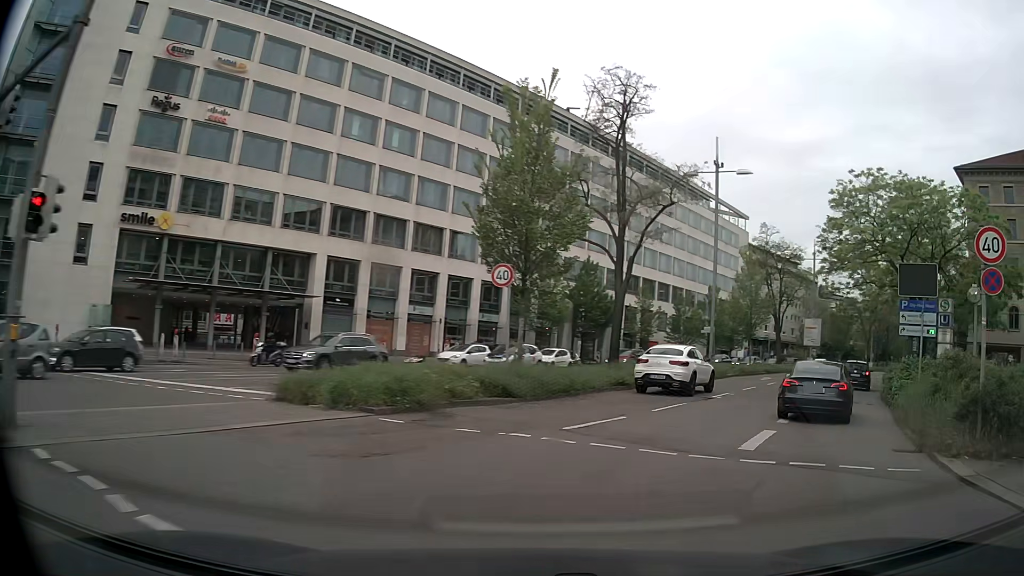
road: secondary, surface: asphalt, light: Day
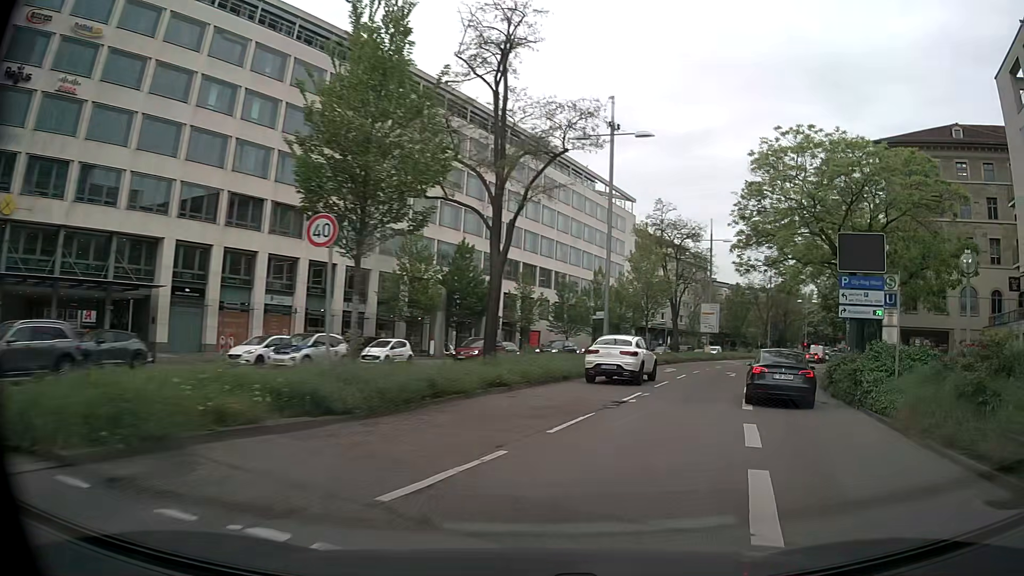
(+0.6, +5.8) m; +11°
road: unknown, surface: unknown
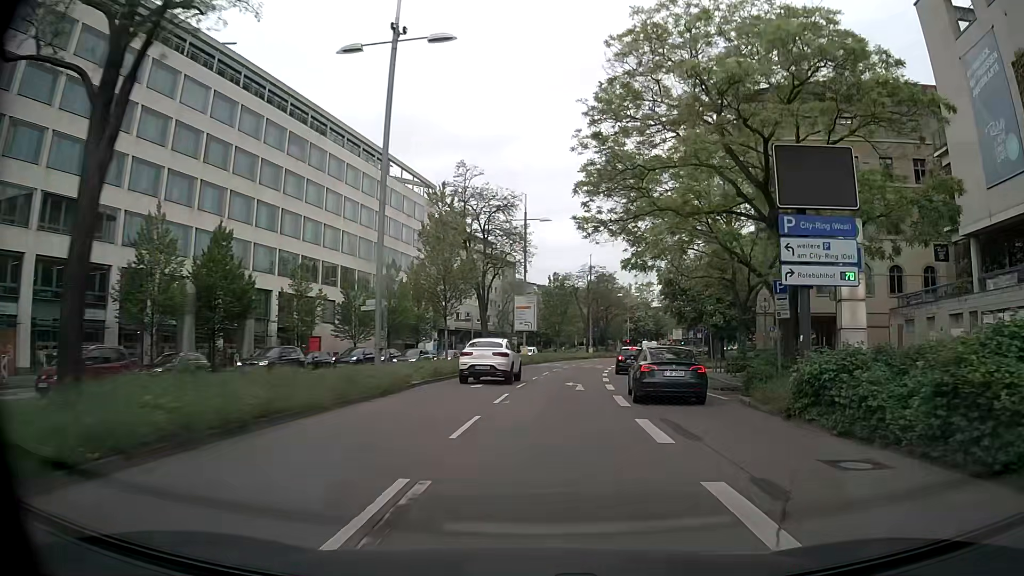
(+2.1, +12.4) m; +17°
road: primary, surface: asphalt
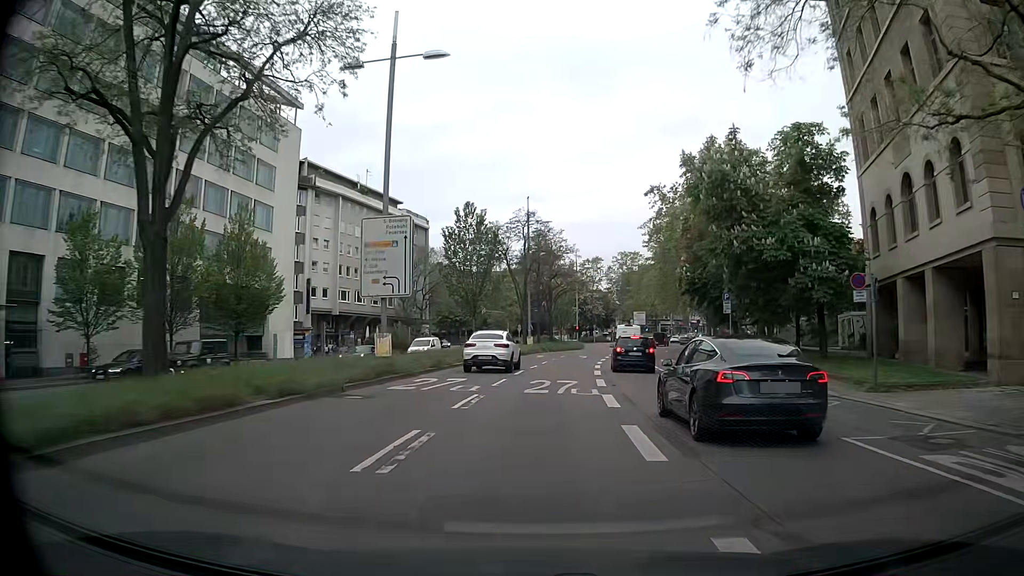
(+2.2, +33.5) m; +7°
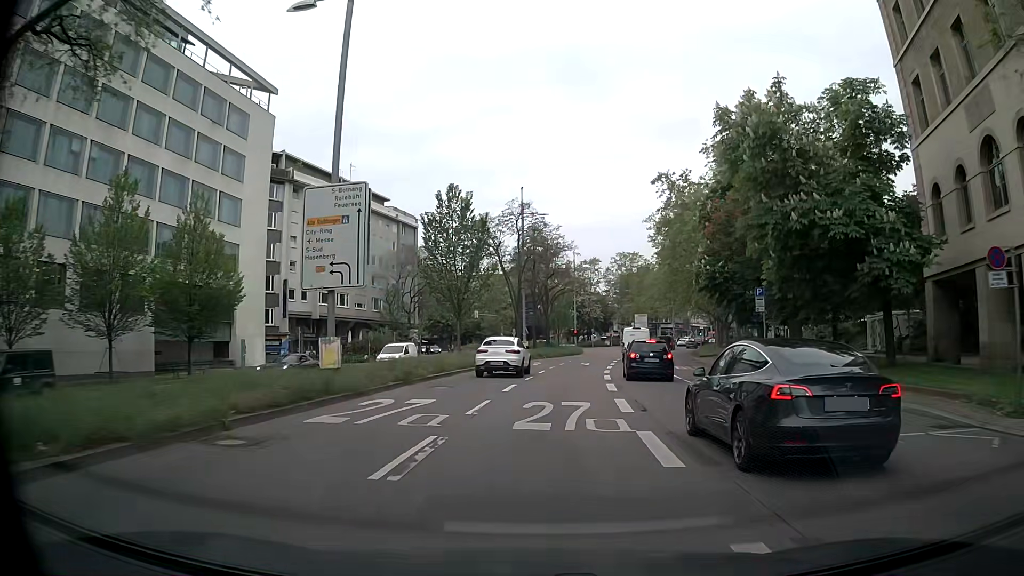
(0.0, +6.1) m; -1°
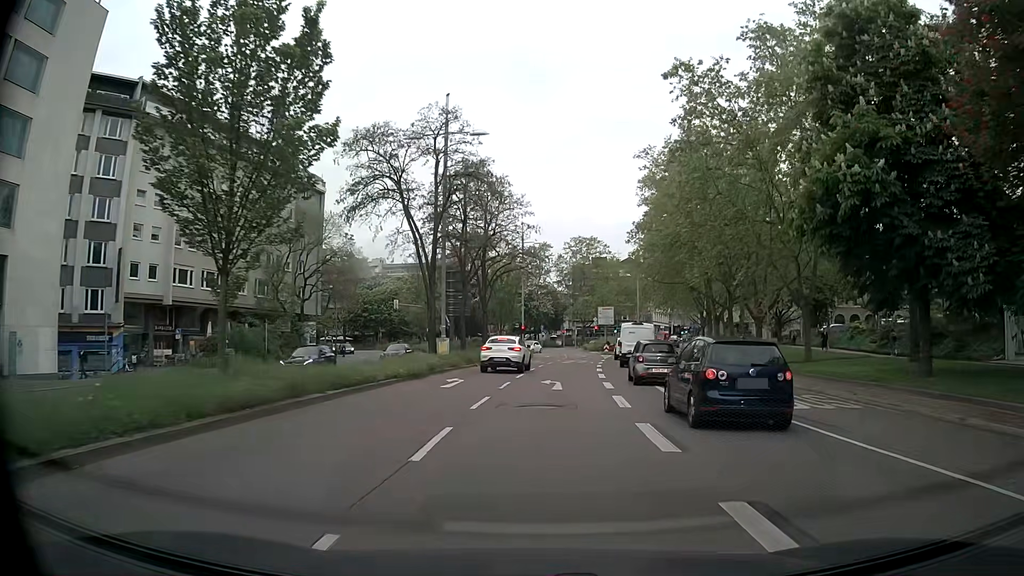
(+0.9, +23.1) m; +5°
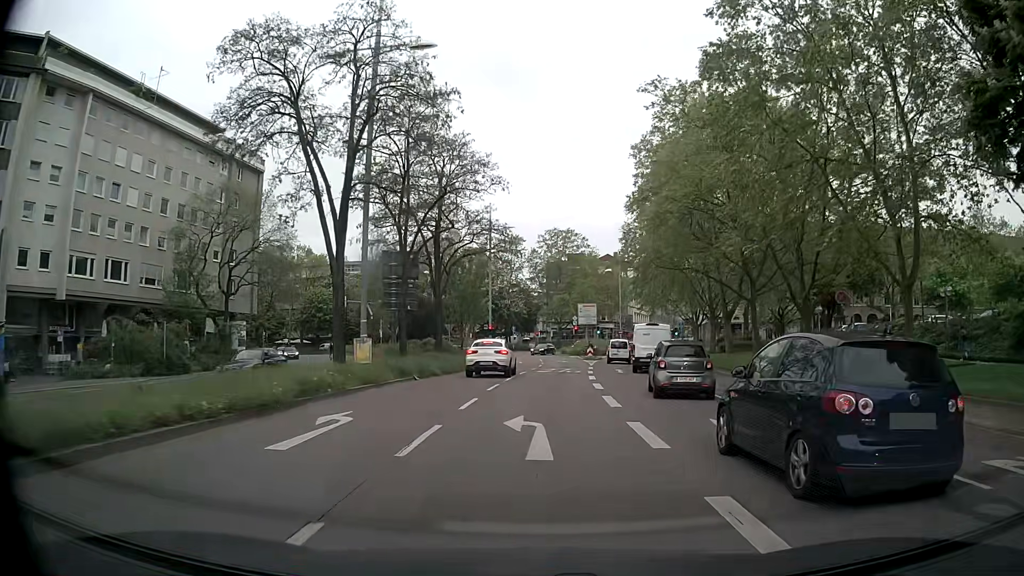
(+0.2, +11.9) m; +3°
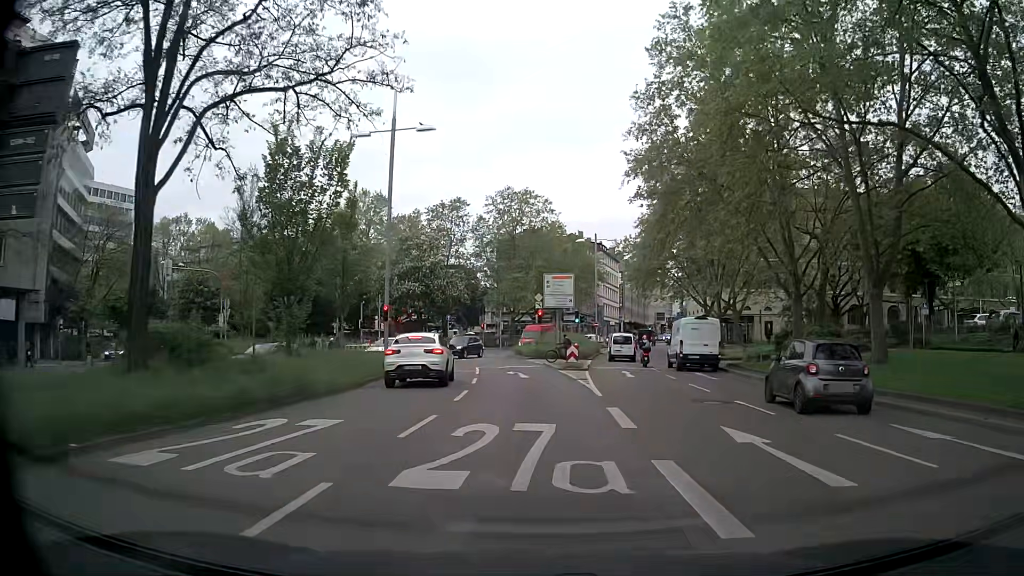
(+0.6, +28.6) m; +2°
